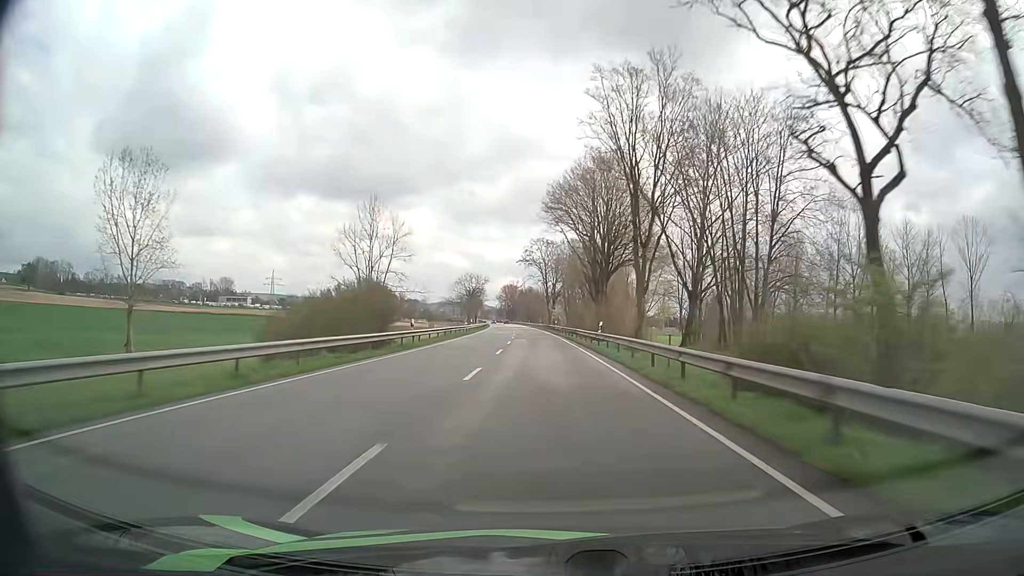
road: primary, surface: asphalt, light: Day
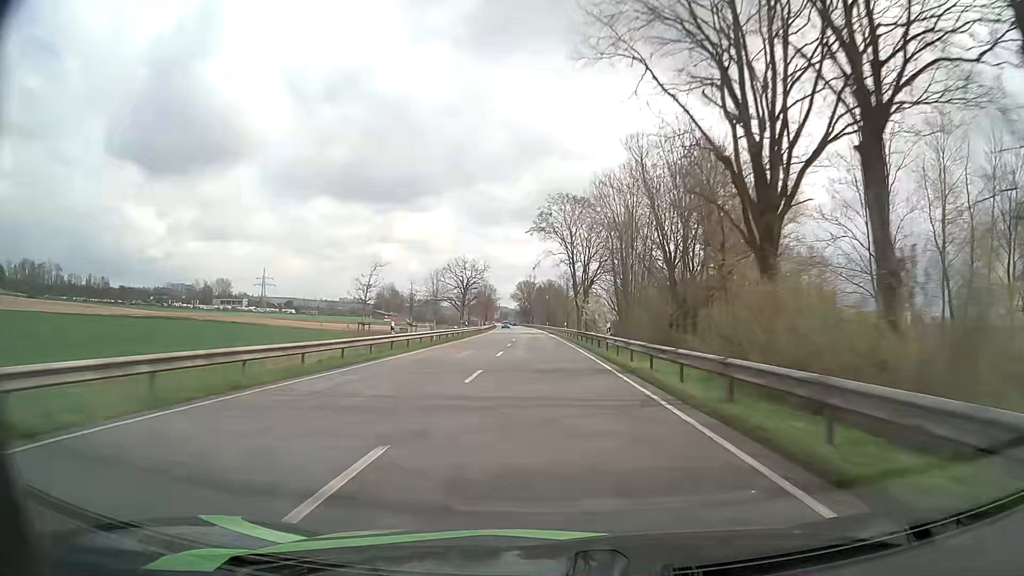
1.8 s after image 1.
(-0.7, +48.0) m; -2°
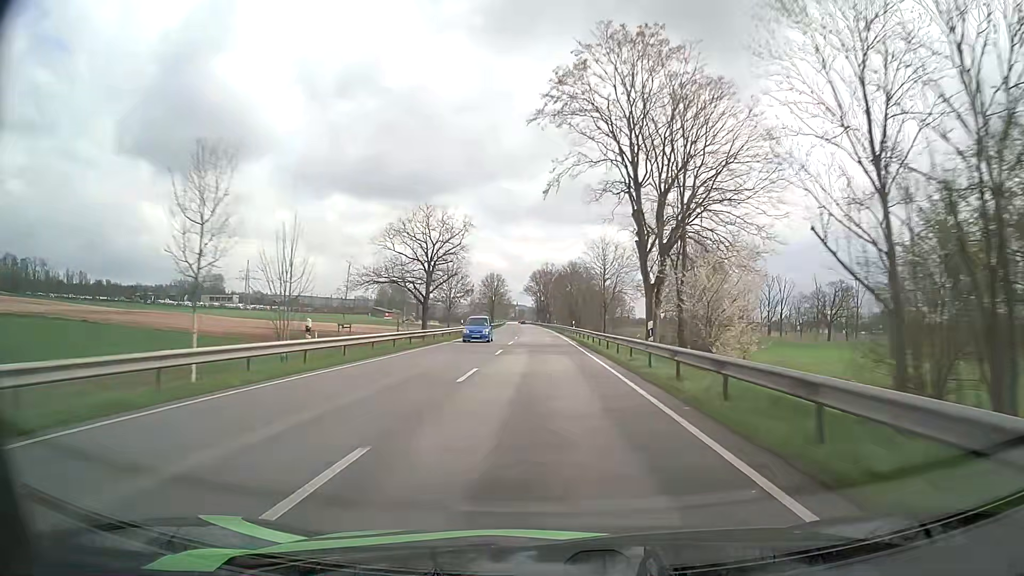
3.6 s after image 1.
(-0.3, +48.0) m; -1°
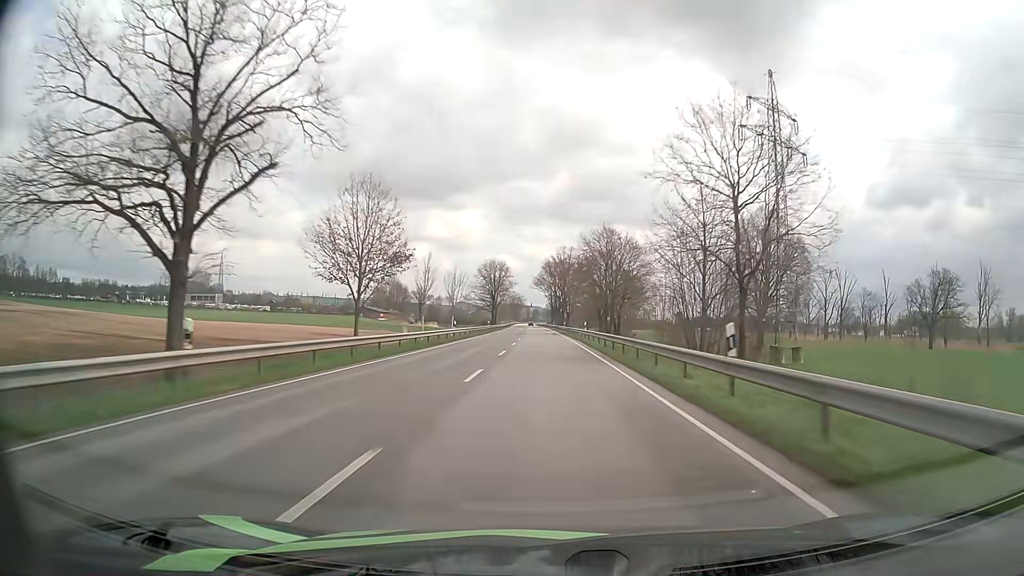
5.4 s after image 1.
(-0.6, +48.0) m; -1°
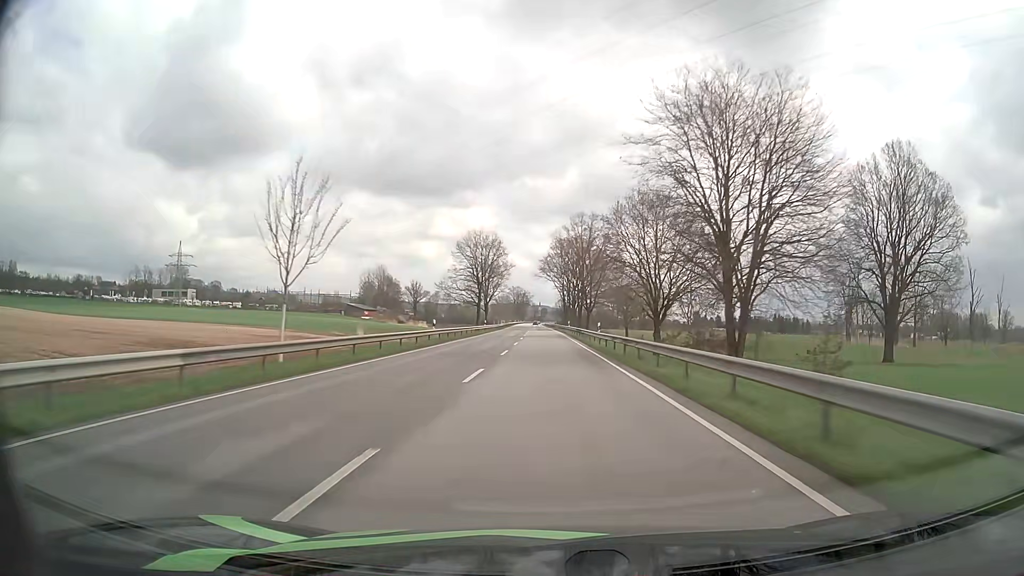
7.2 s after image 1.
(-0.2, +48.0) m; 0°
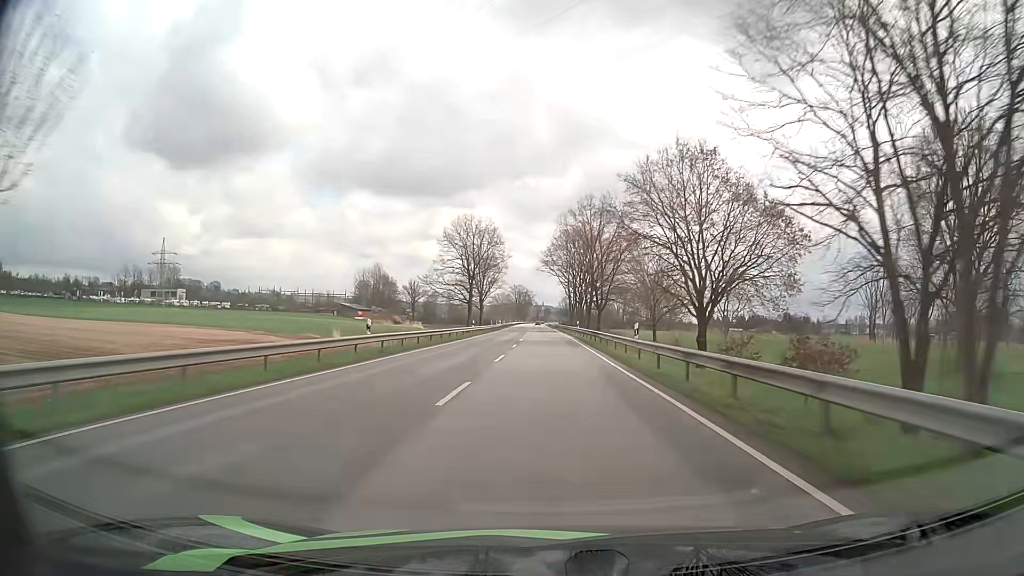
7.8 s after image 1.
(0.0, +16.0) m; 0°
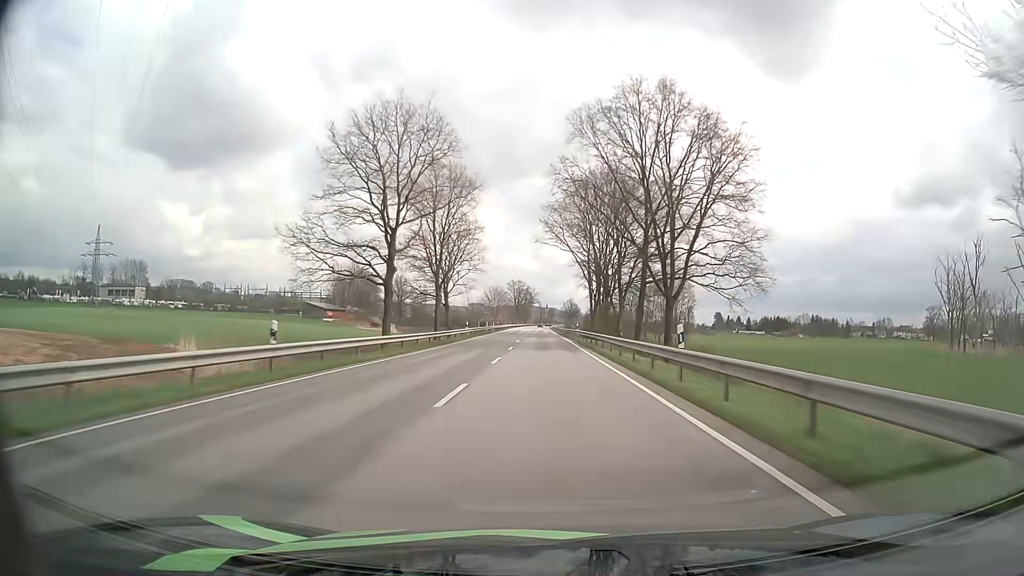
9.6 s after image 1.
(-0.1, +47.9) m; 0°
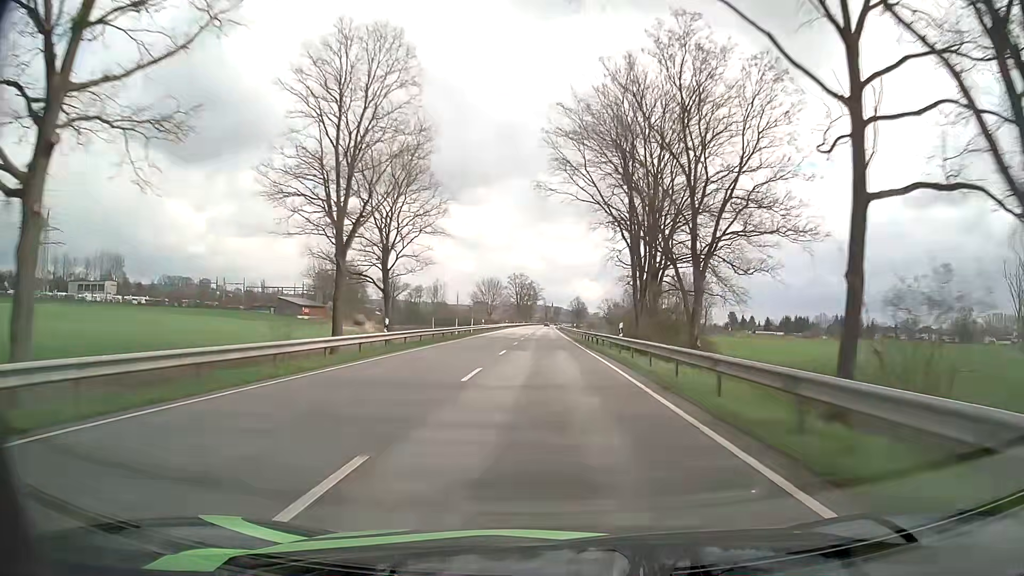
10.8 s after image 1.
(-0.2, +31.9) m; -1°
(0, +10) (0, +20) (0, +30) (0, +40) (0, +50) (0, +60) (0, +70) (0, +80) (0, +90) (-1, +100) m
